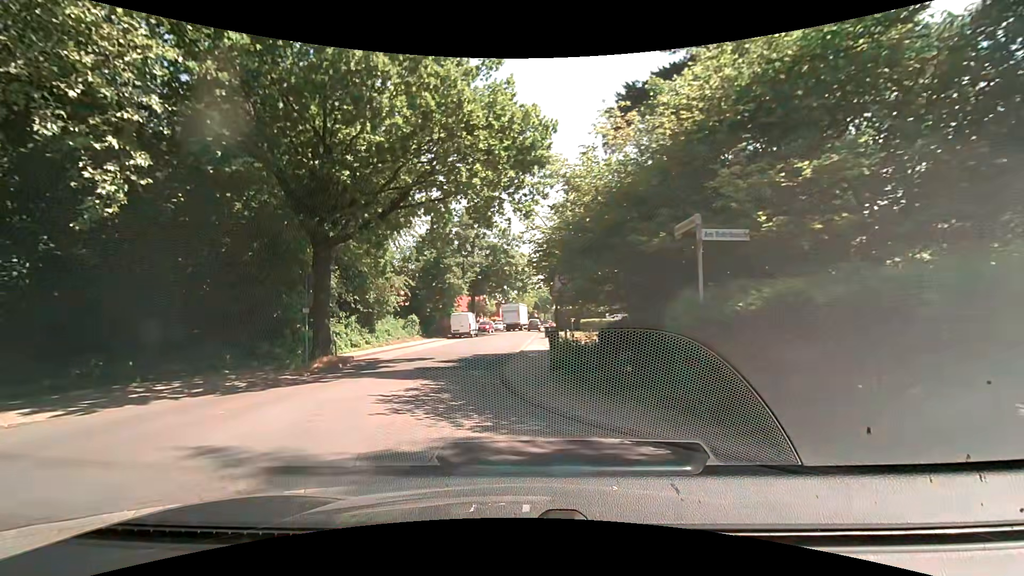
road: residential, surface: asphalt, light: Day
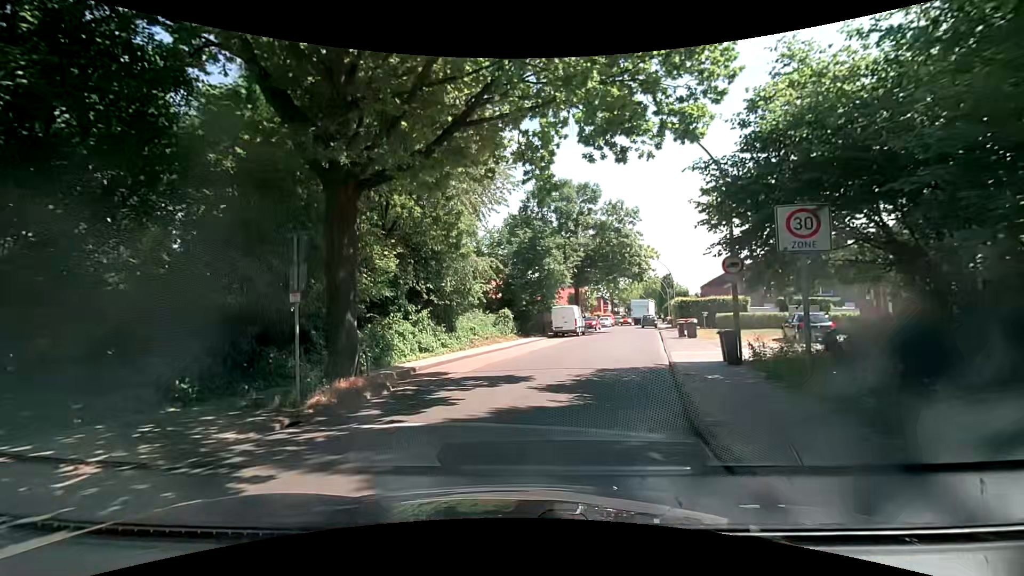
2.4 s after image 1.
(-1.5, +8.8) m; -12°
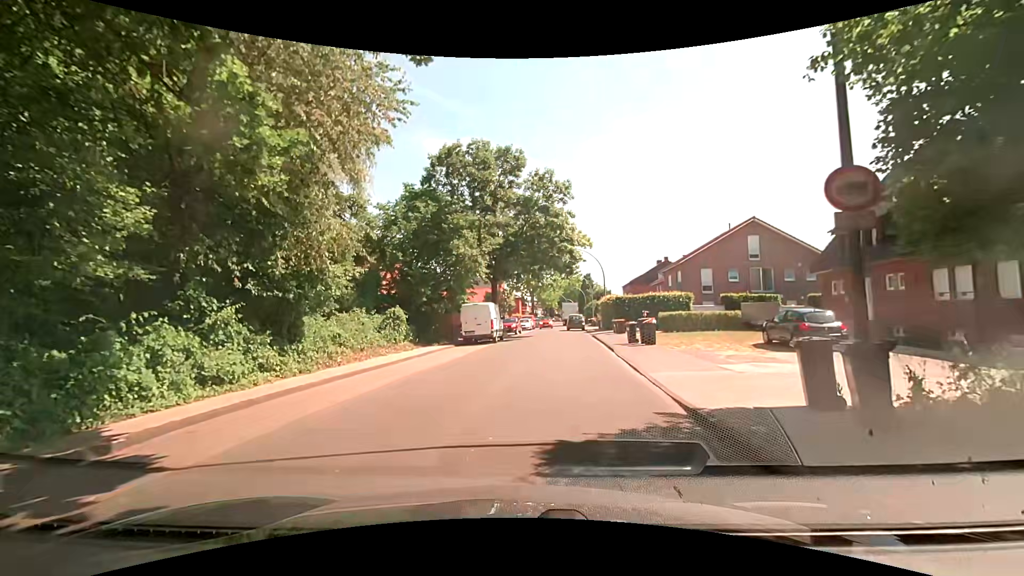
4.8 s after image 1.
(+0.3, +9.0) m; +9°
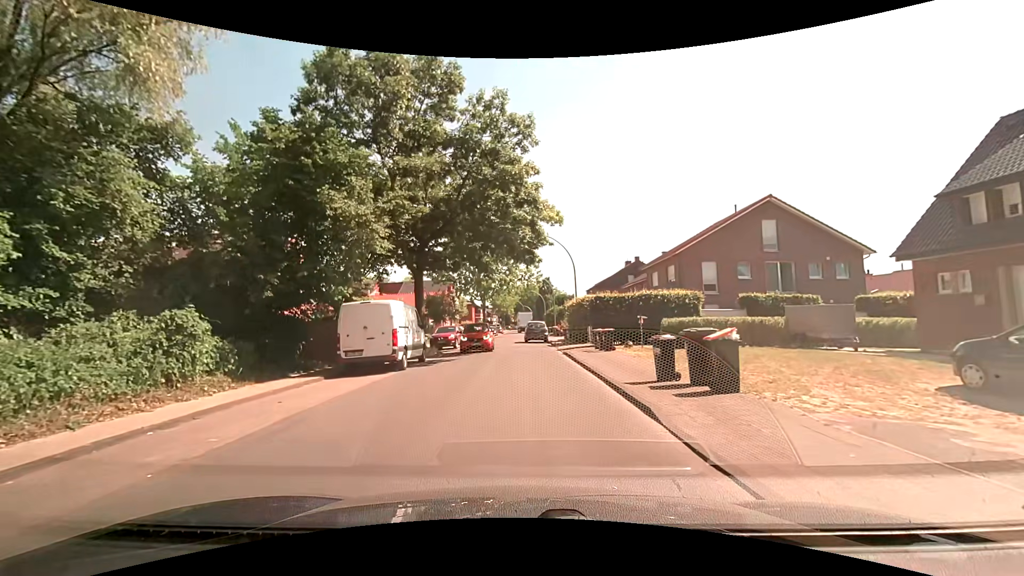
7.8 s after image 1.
(+0.4, +12.4) m; +5°
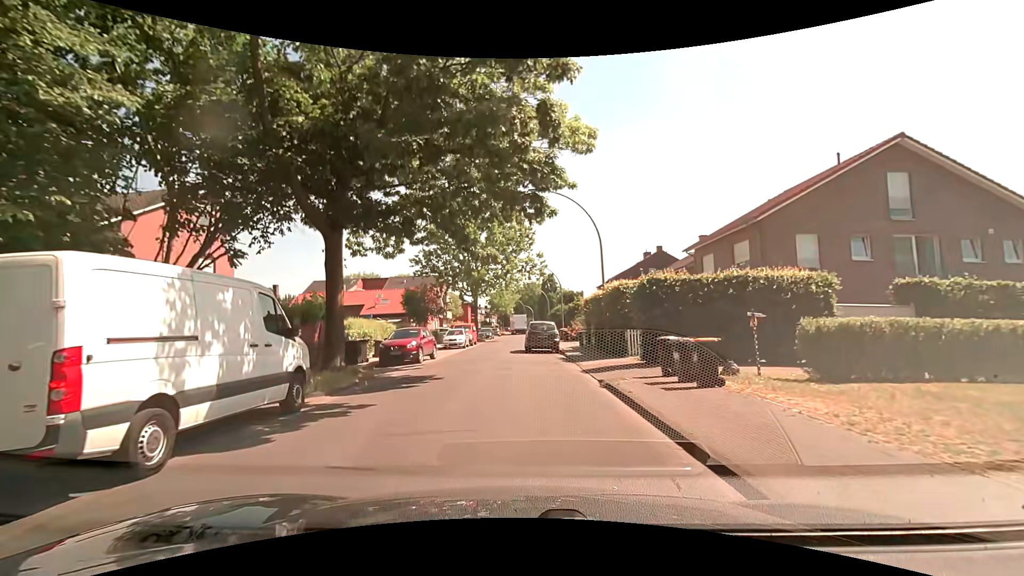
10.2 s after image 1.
(-0.2, +11.7) m; -2°
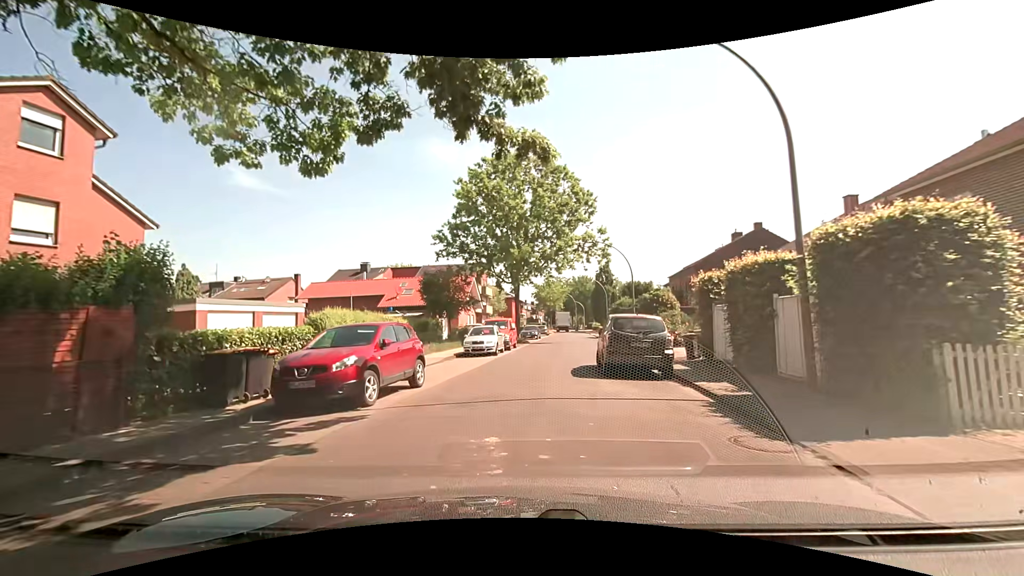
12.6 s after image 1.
(-0.3, +12.7) m; -4°
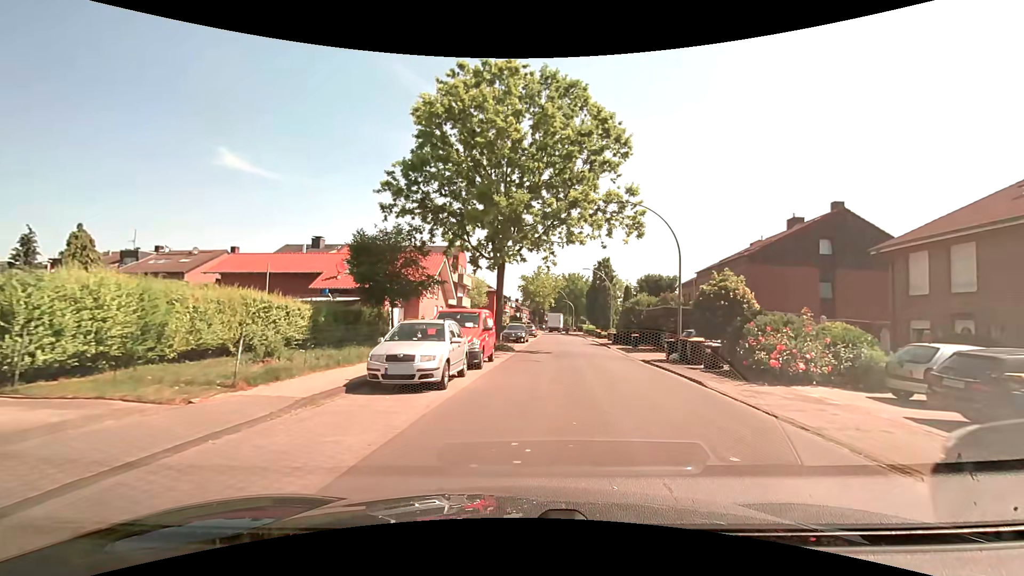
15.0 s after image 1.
(-0.4, +13.6) m; +1°
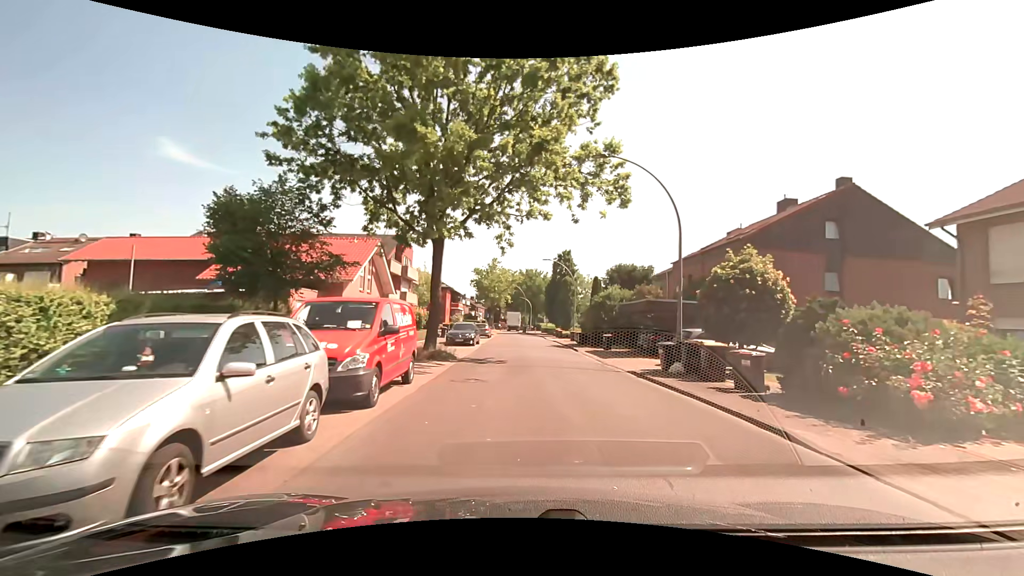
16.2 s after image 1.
(+0.3, +7.0) m; +5°
(0, +10) (+1, +20) (+1, +30) (+2, +40) (+2, +50) (+1, +60) (0, +70) (-5, +78) (-14, +80) (-24, +78) m
